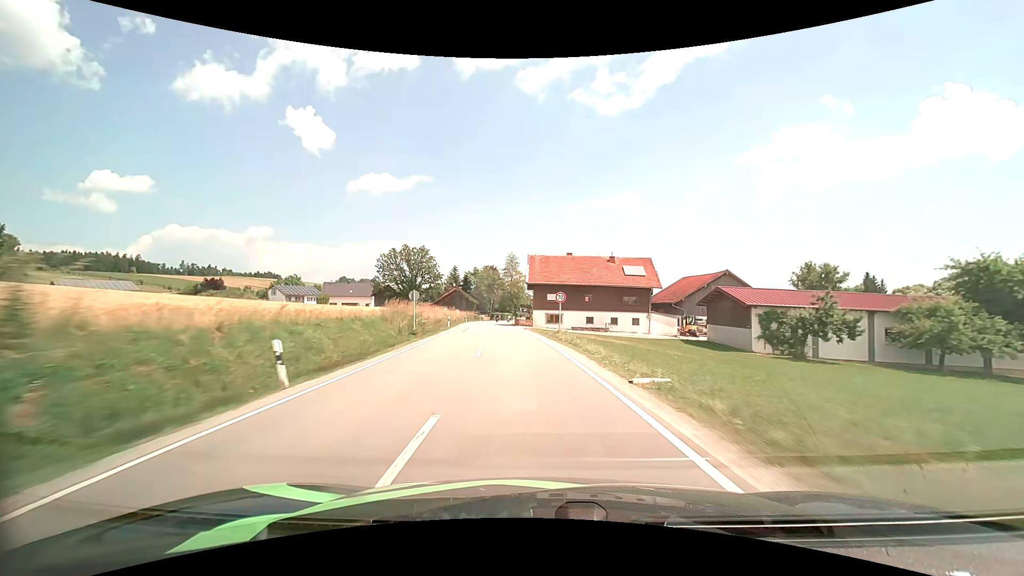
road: secondary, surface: asphalt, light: Day
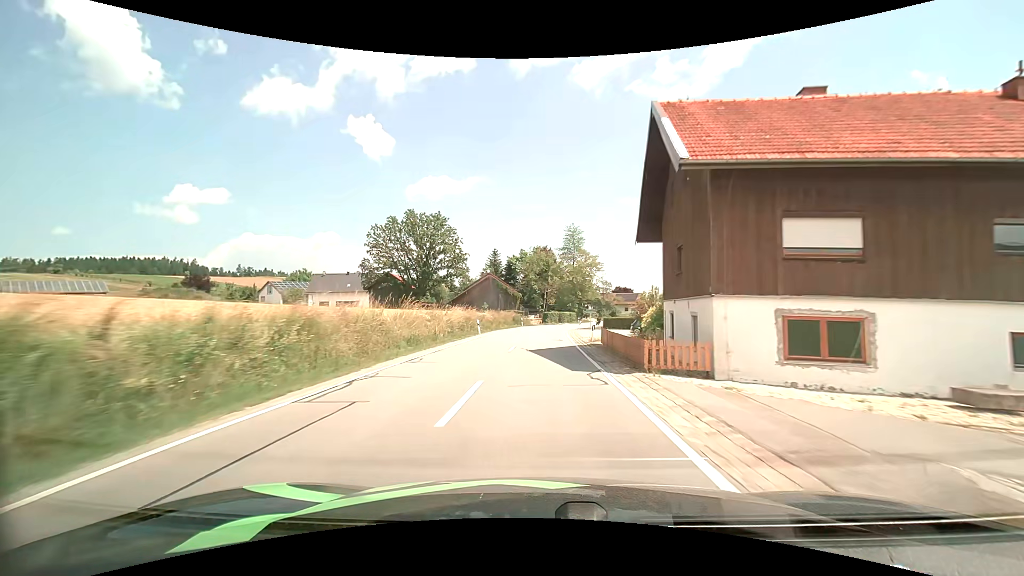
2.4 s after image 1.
(-3.3, +44.6) m; -7°
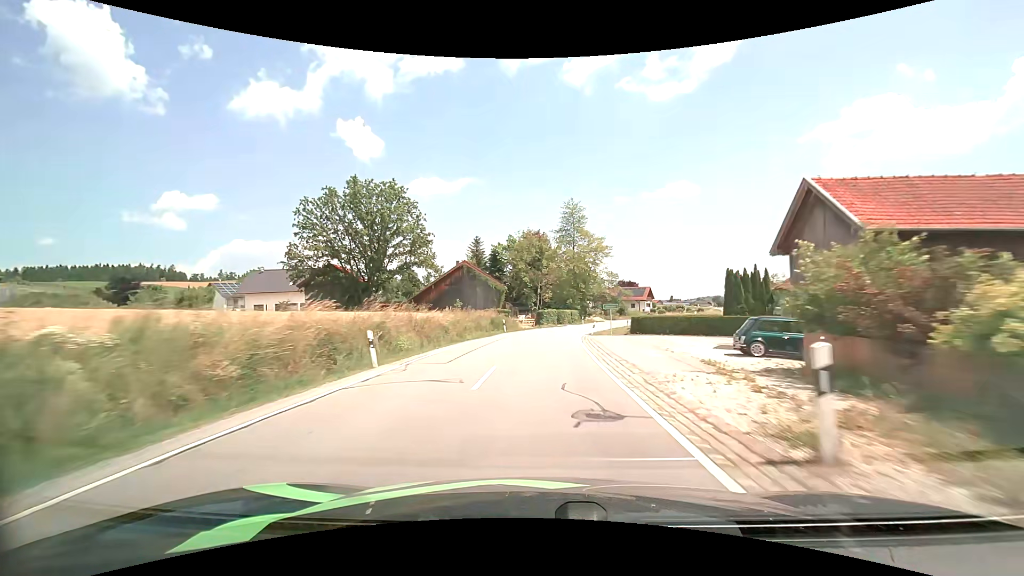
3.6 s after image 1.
(+0.1, +21.0) m; 0°
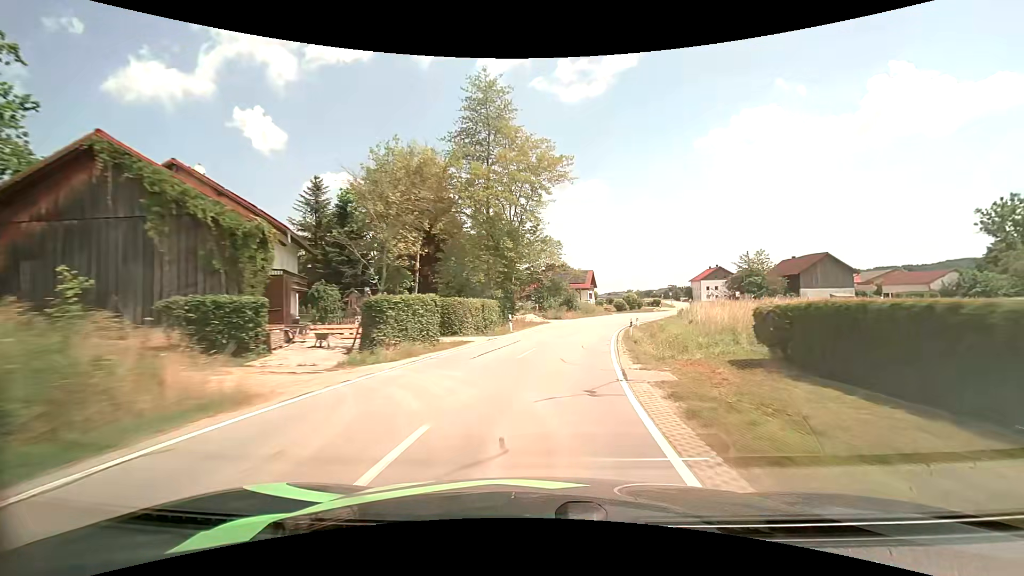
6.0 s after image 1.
(+2.8, +42.4) m; +10°
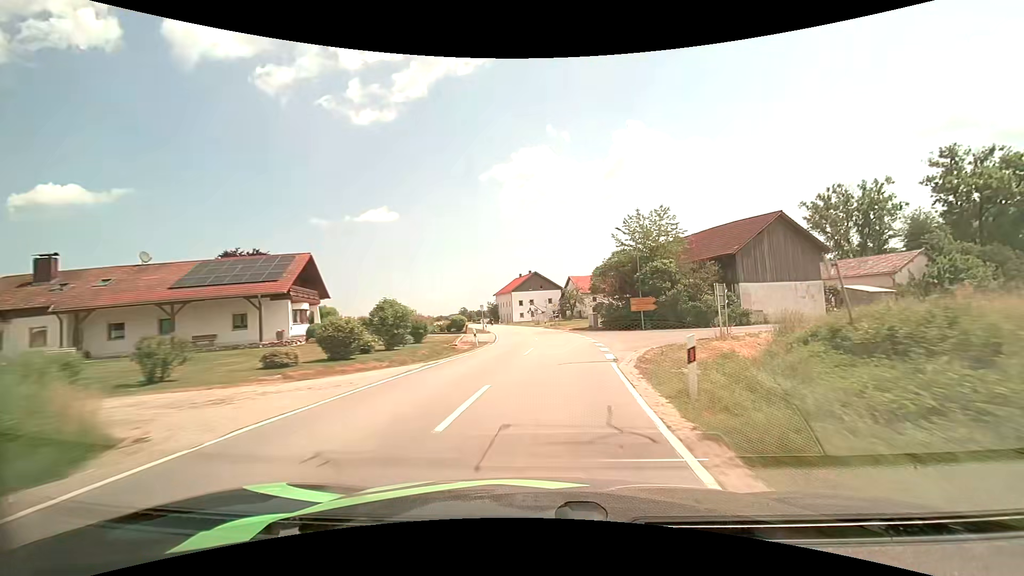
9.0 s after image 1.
(+10.9, +54.4) m; +23°
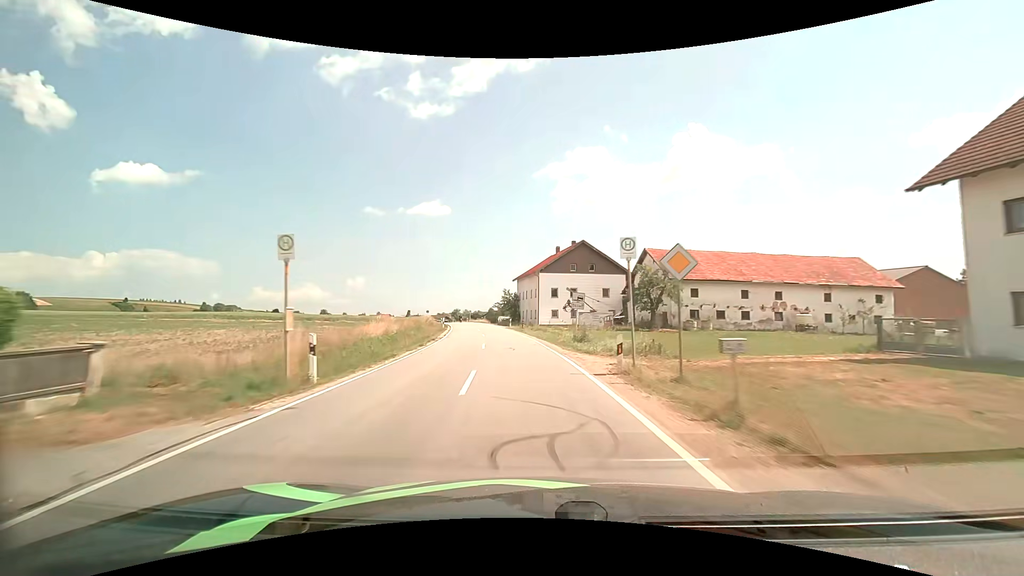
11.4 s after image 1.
(+0.1, +45.7) m; -5°
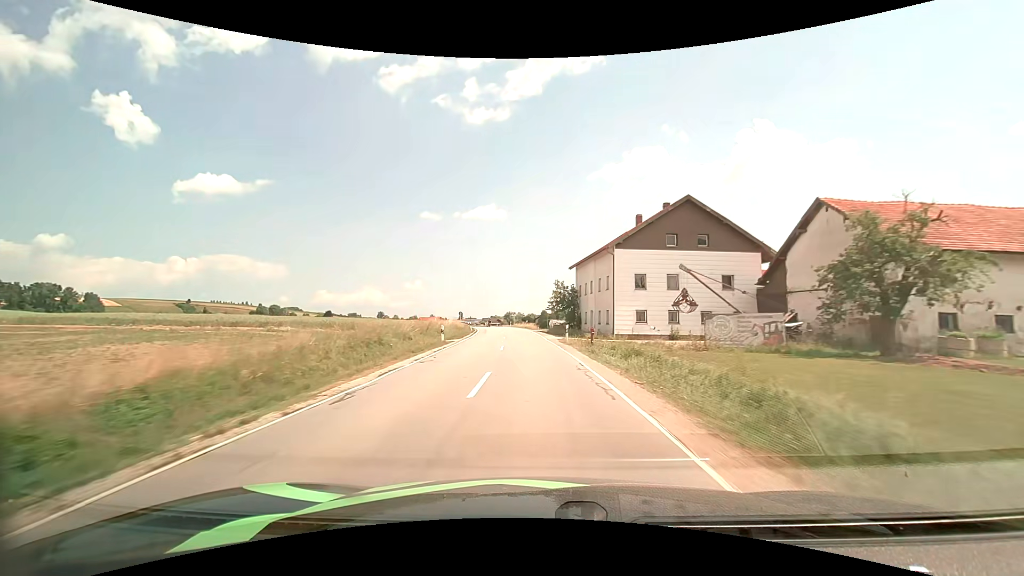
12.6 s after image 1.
(-1.4, +23.9) m; -6°
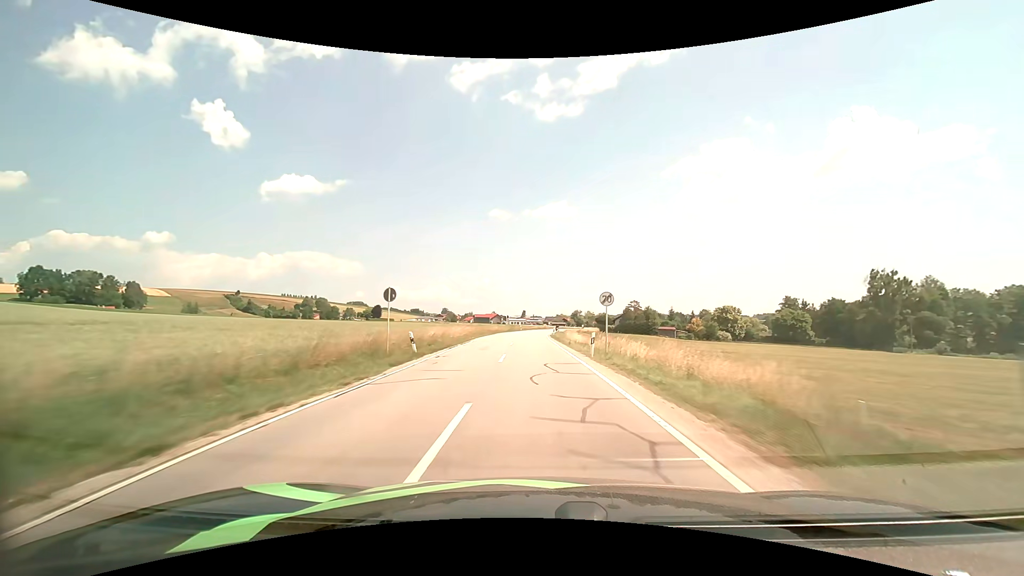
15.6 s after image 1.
(-4.2, +65.1) m; -8°
(0, +10) (0, +20) (-1, +30) (-1, +40) (-1, +50) (-1, +60) (0, +70) (0, +80) (+1, +90) (+2, +100) m
